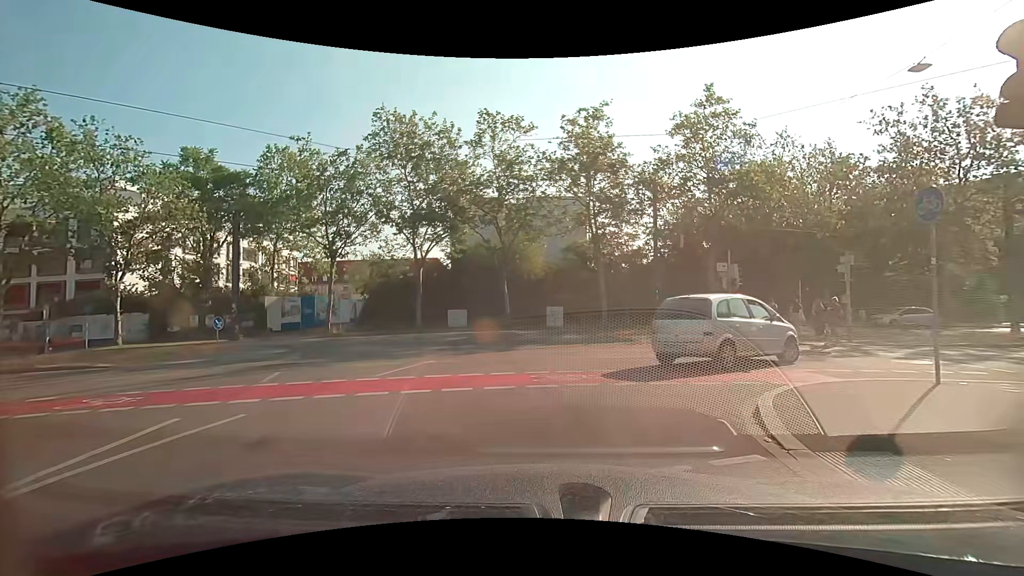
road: tertiary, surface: asphalt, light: Day
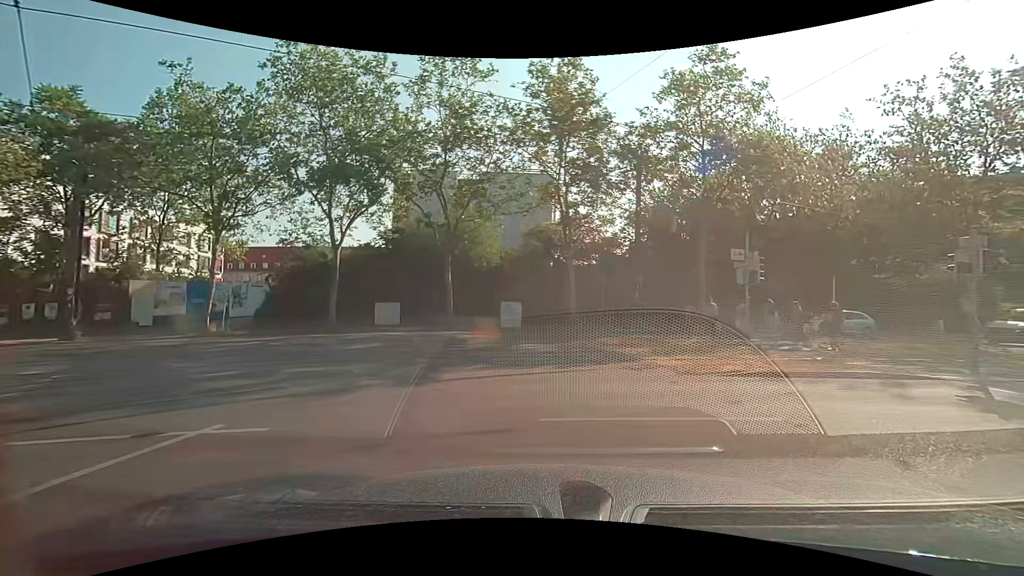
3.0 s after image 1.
(+0.3, +7.7) m; +7°
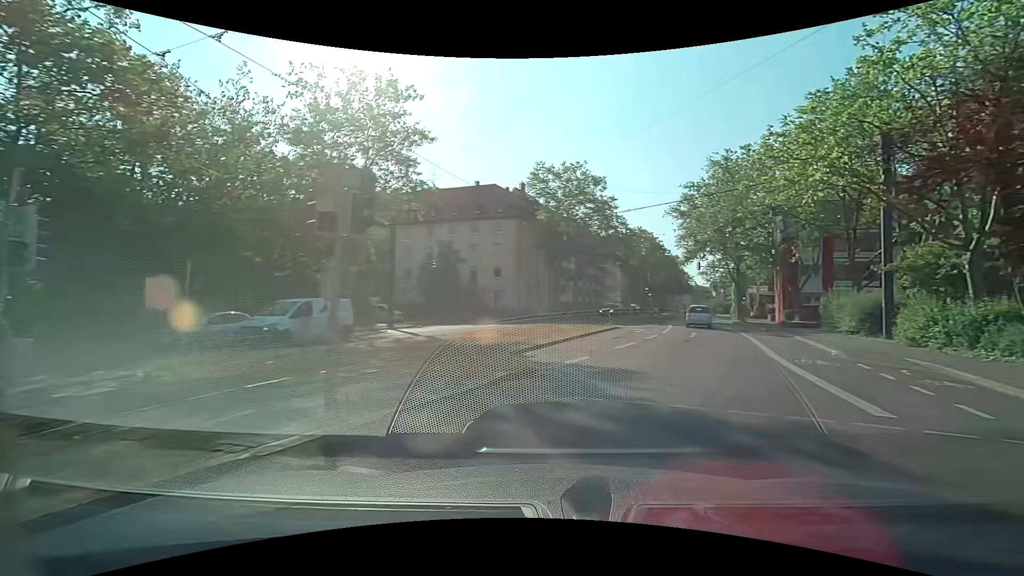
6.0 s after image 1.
(+4.3, +7.5) m; +63°
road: secondary
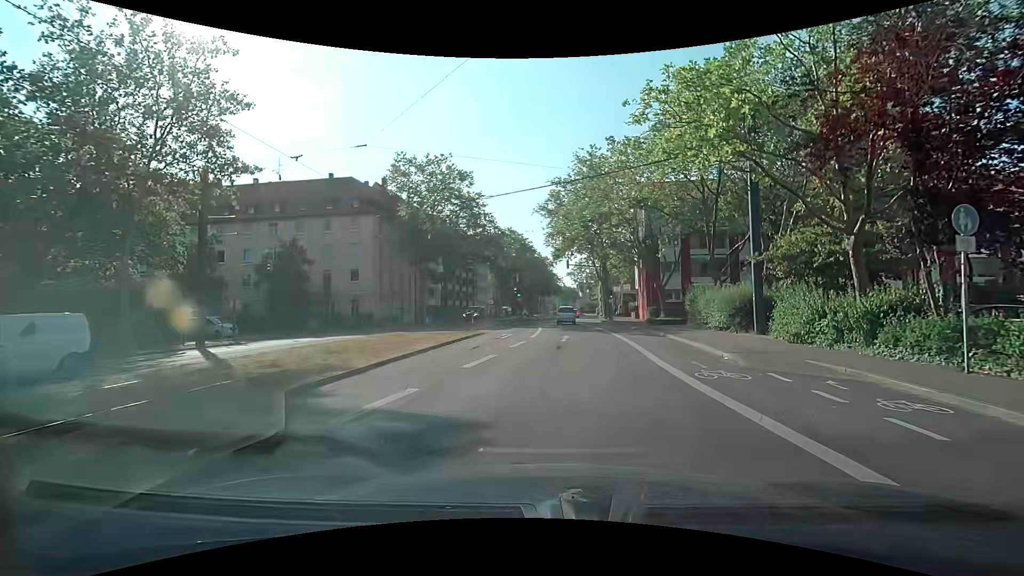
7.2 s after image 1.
(+0.6, +5.0) m; +10°
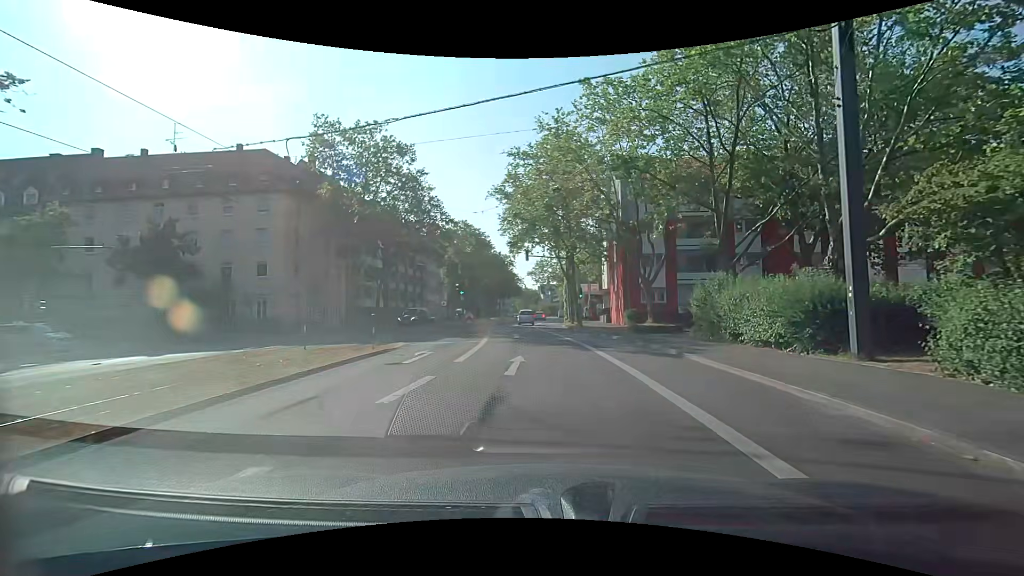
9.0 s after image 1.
(+0.6, +10.6) m; +5°
